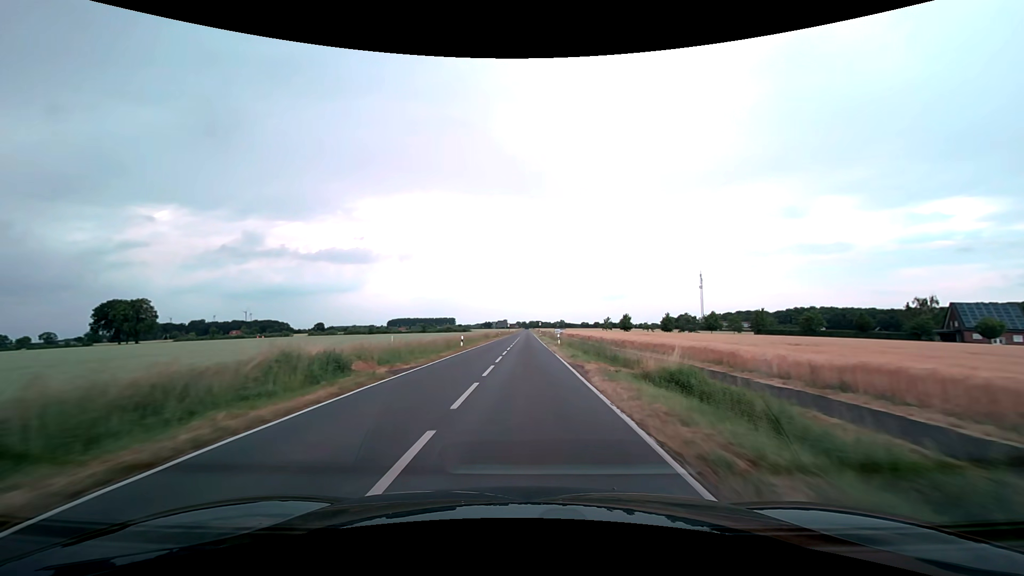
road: secondary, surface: asphalt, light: Day
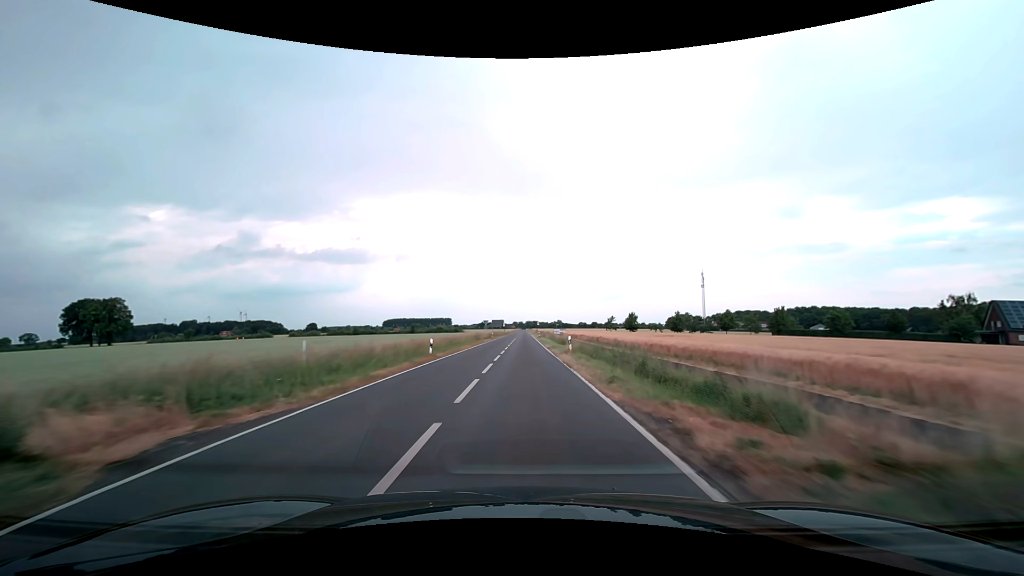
(0.0, +11.7) m; 0°
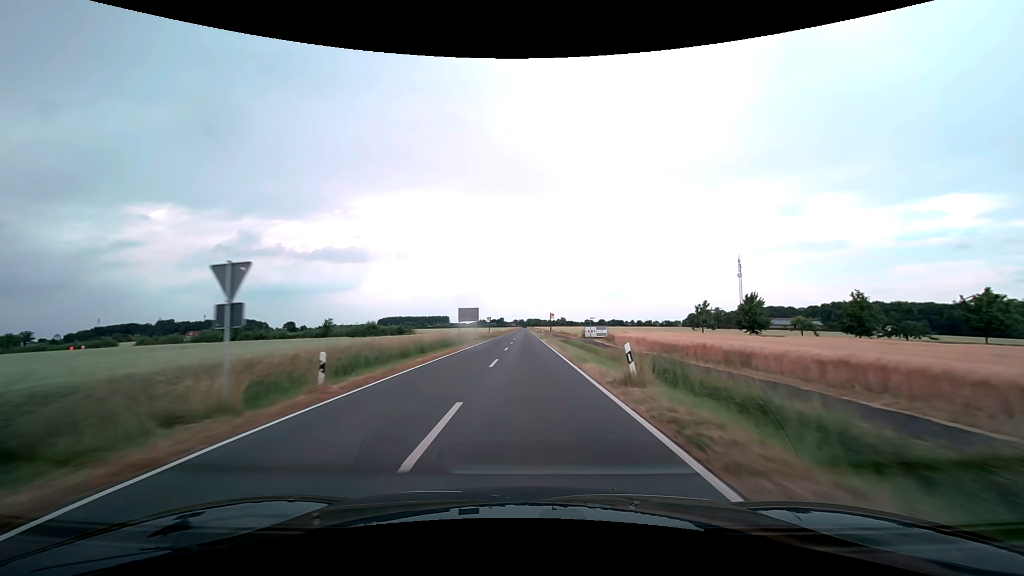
(0.0, +65.4) m; 0°
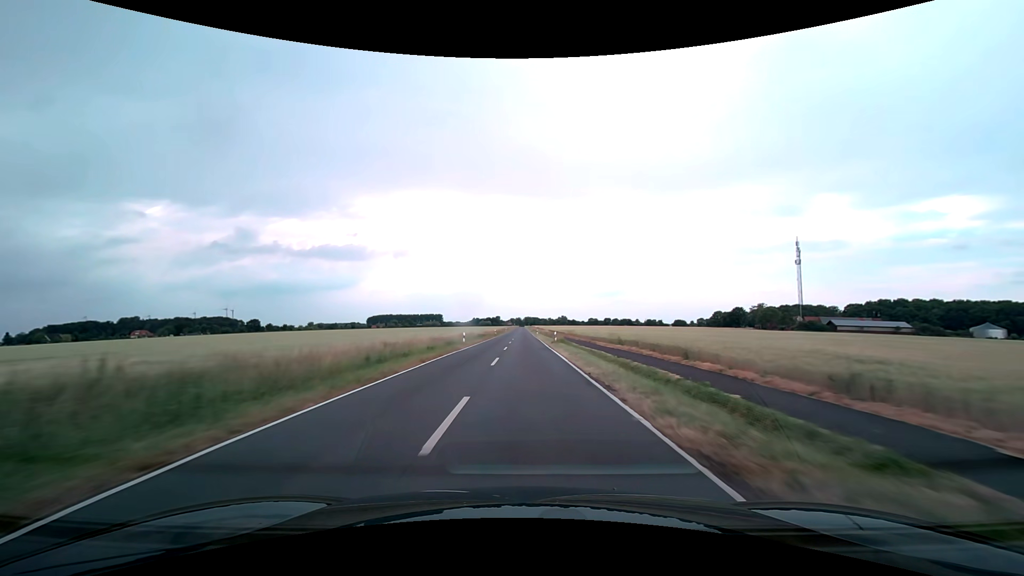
(0.0, +72.1) m; 0°
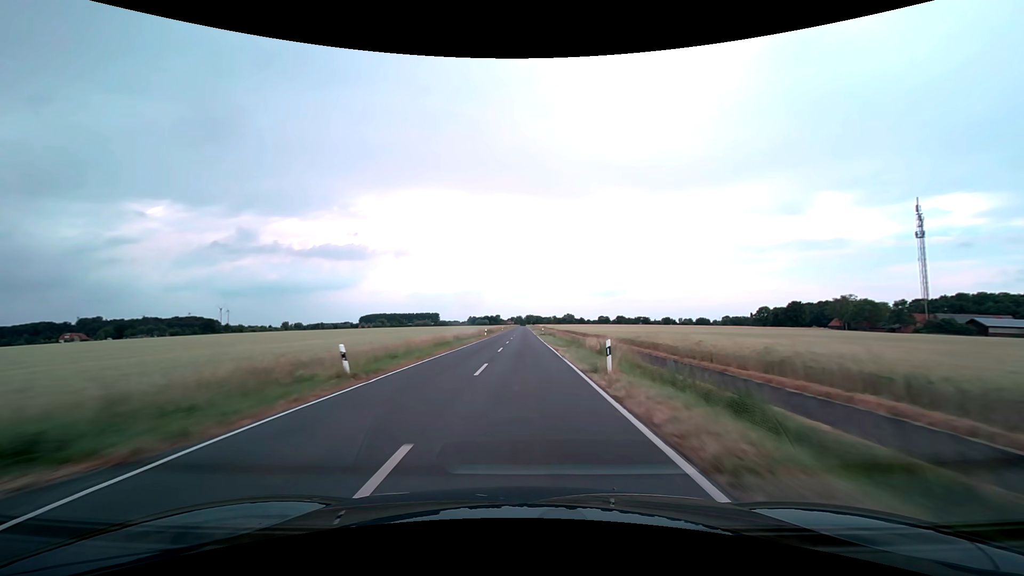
(0.0, +76.3) m; 0°
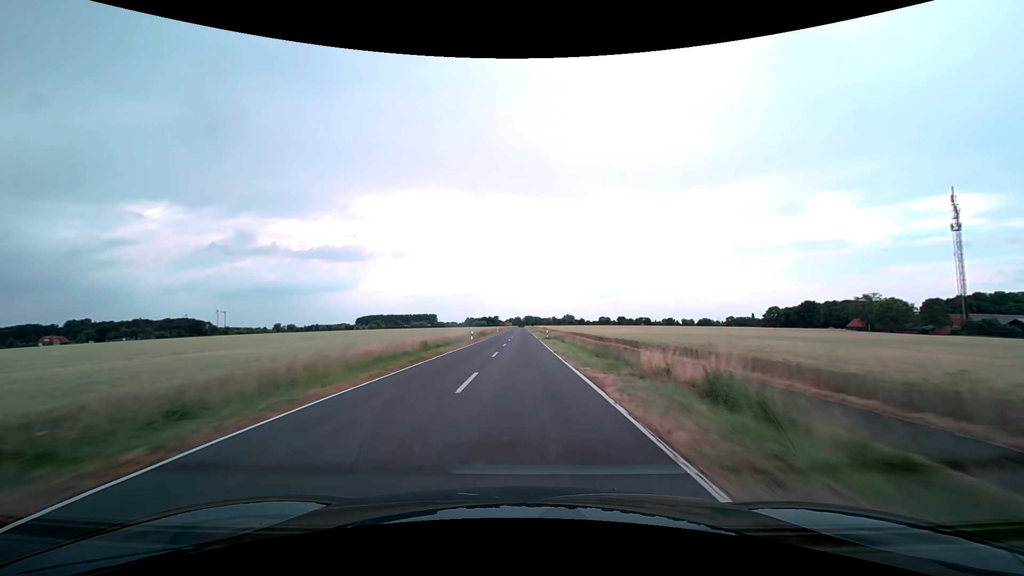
(0.0, +15.5) m; 0°
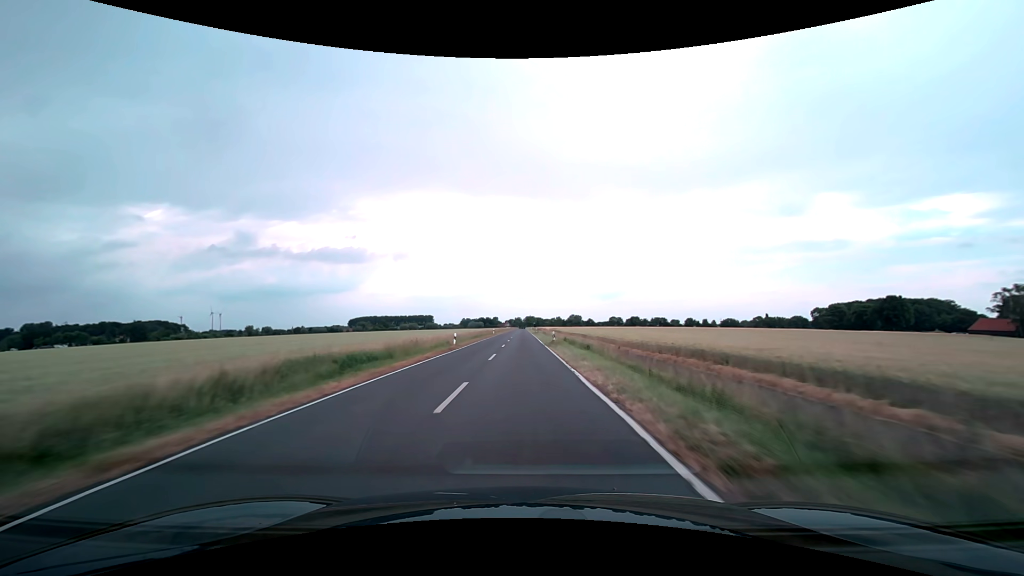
(-0.1, +62.4) m; 0°
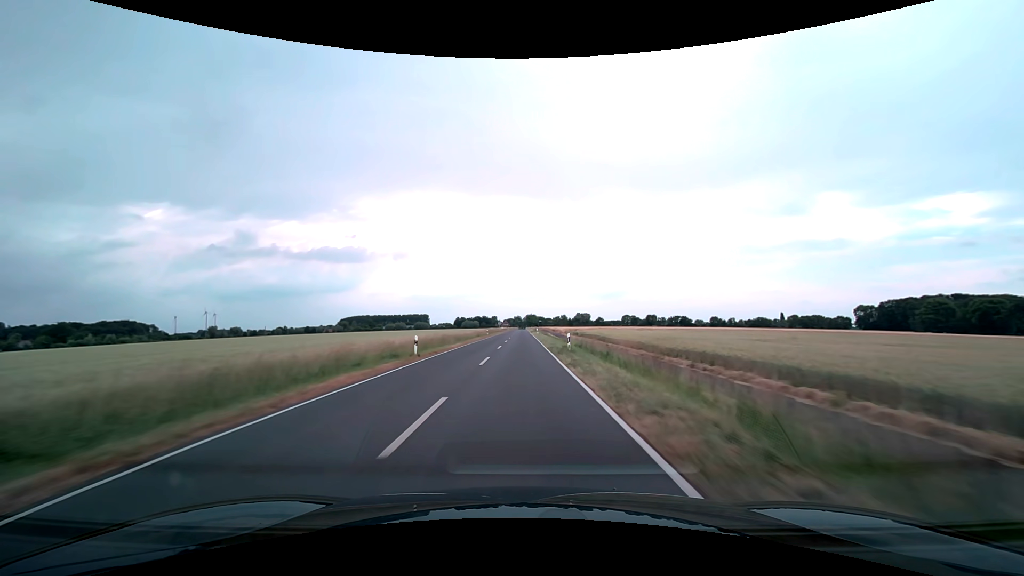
(+0.1, +62.8) m; 0°
(0, +10) (0, +20) (0, +30) (0, +40) (0, +50) (0, +60) (0, +70) (0, +80) (0, +90) (0, +100) m
